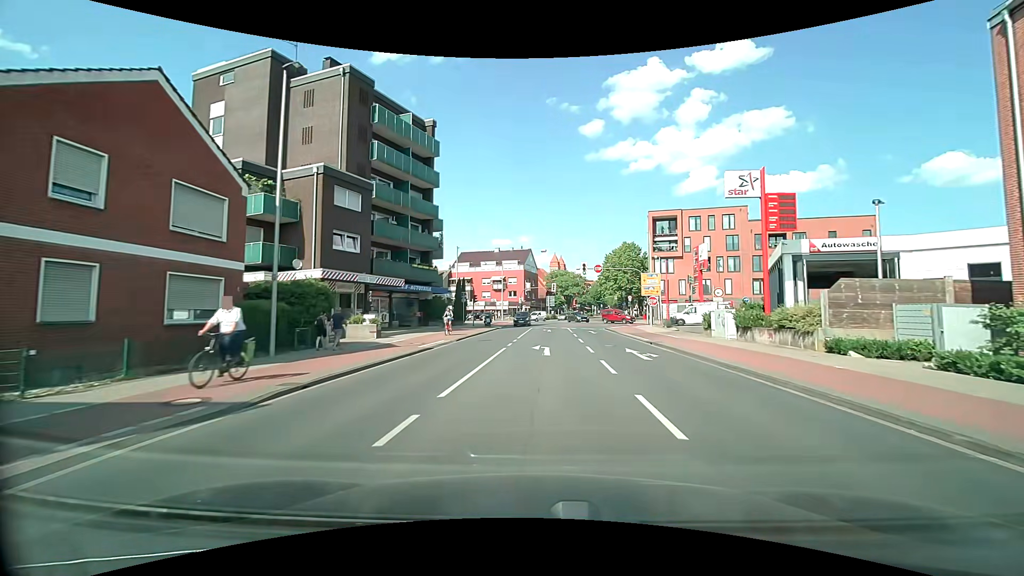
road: tertiary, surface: asphalt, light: Day
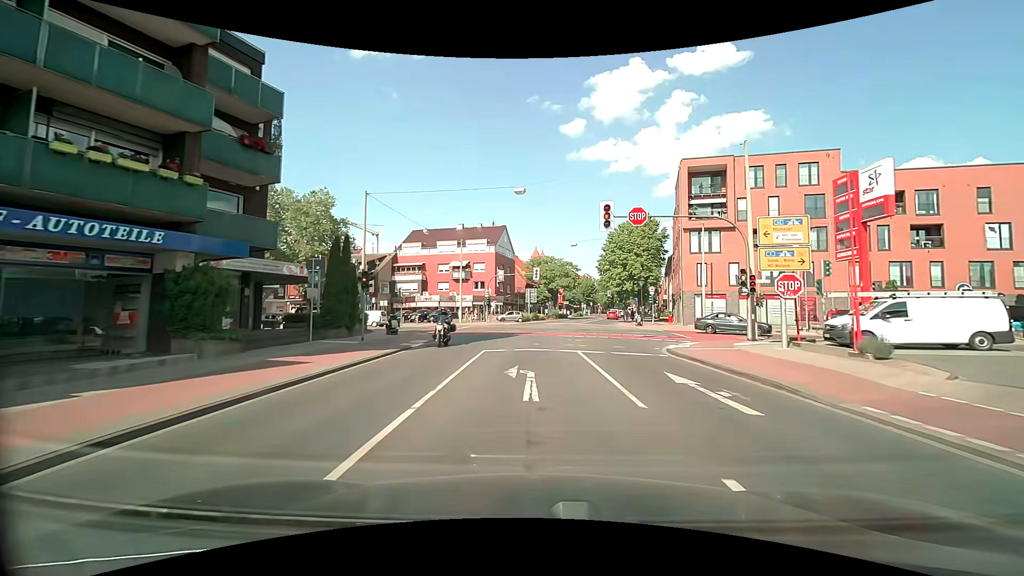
(+0.9, +28.3) m; +3°
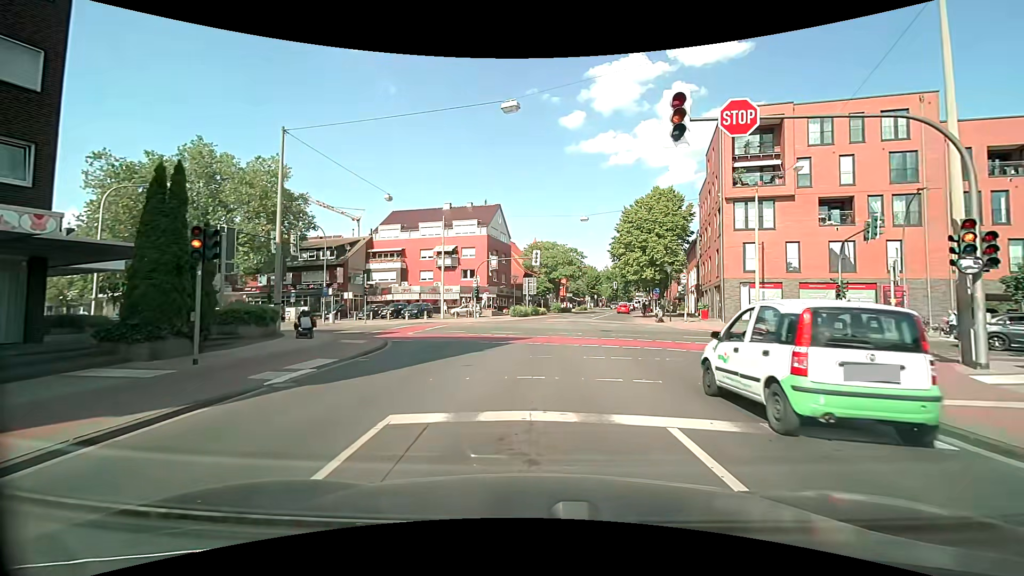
(0.0, +11.1) m; 0°
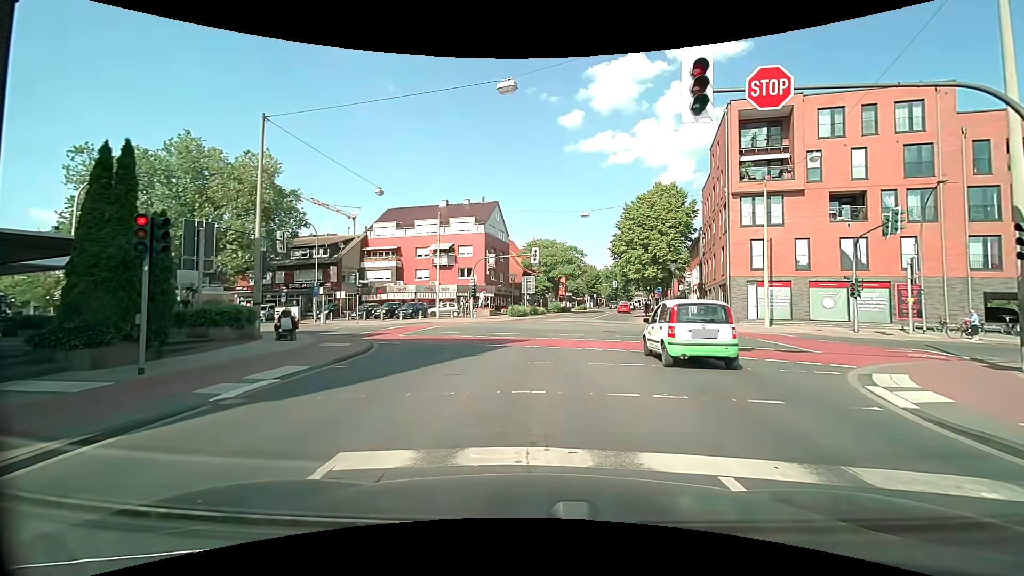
(0.0, +1.4) m; 0°
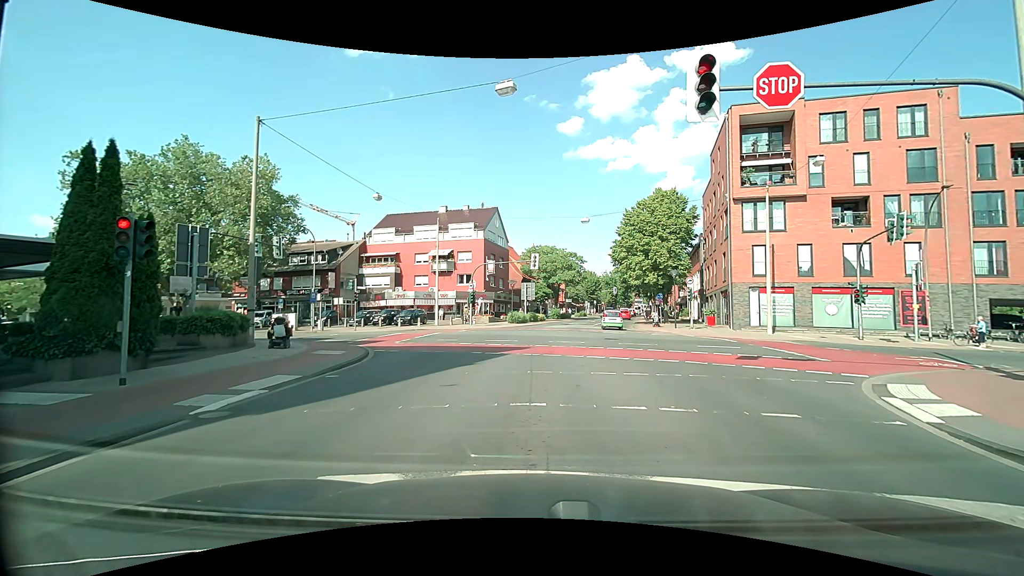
(0.0, +0.5) m; 0°
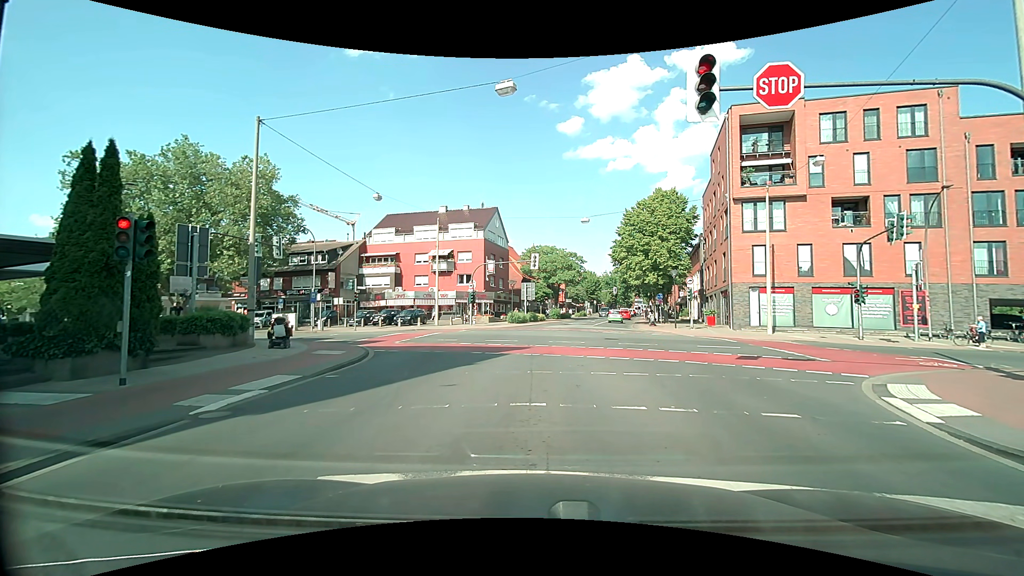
(0.0, 0.0) m; 0°
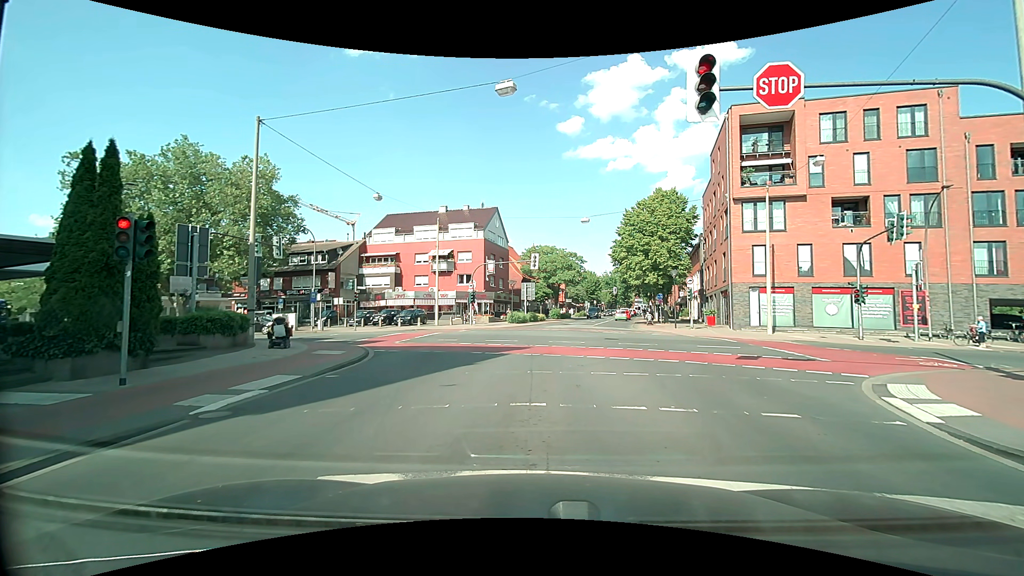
(0.0, 0.0) m; 0°
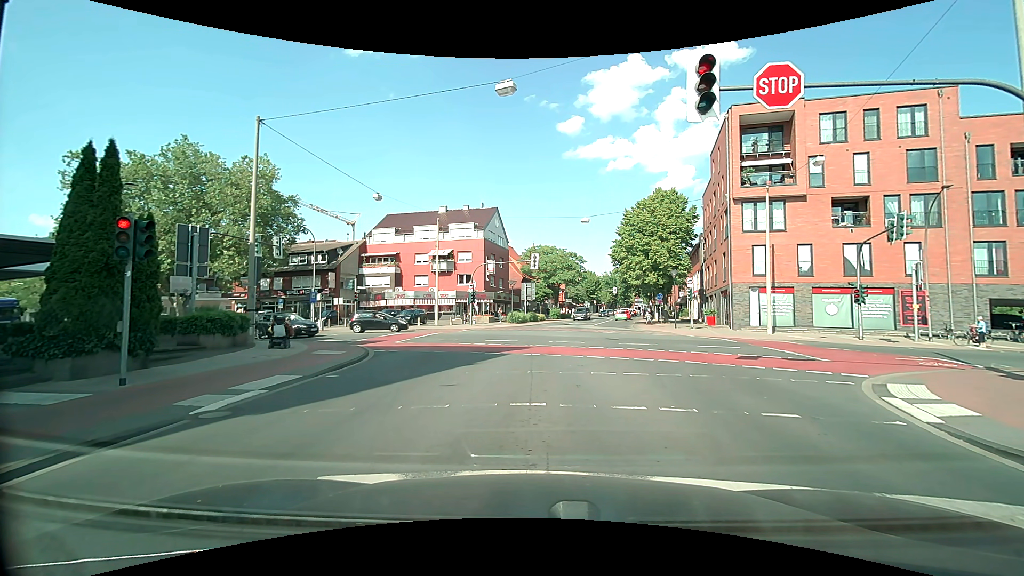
(0.0, 0.0) m; 0°
